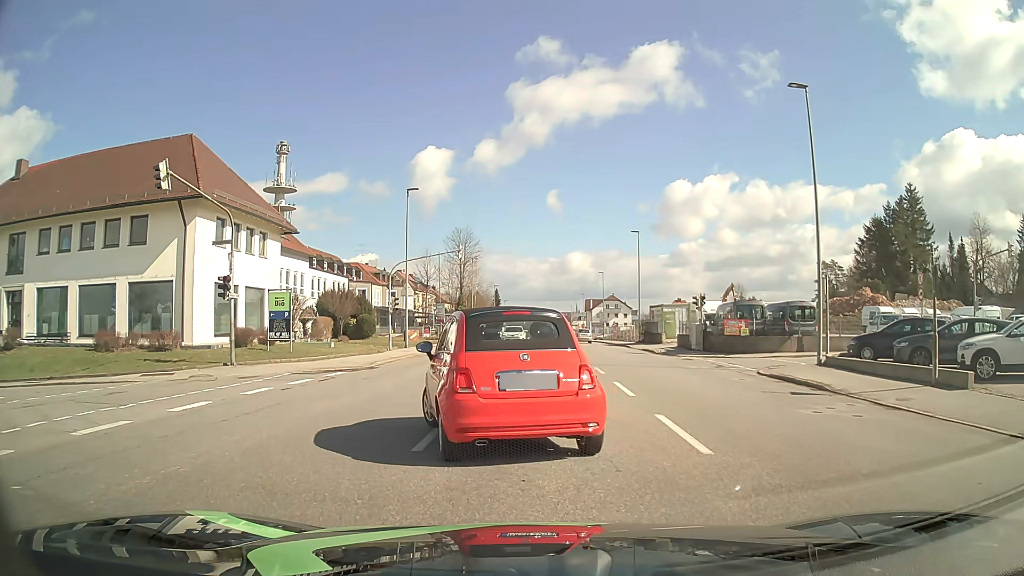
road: tertiary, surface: asphalt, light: Day
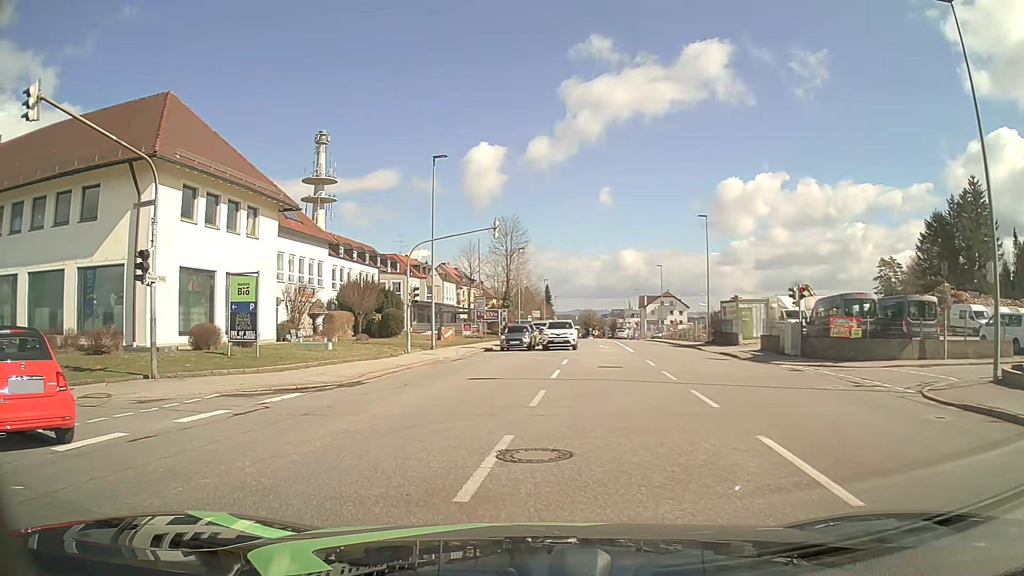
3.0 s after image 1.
(-0.1, +8.3) m; -3°
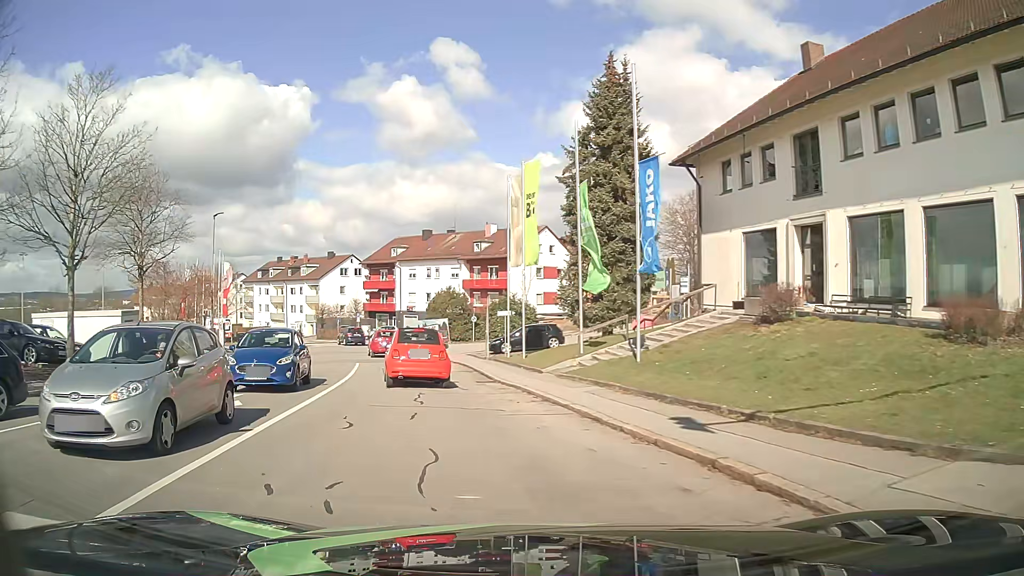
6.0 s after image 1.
(-8.2, +9.0) m; -77°
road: residential
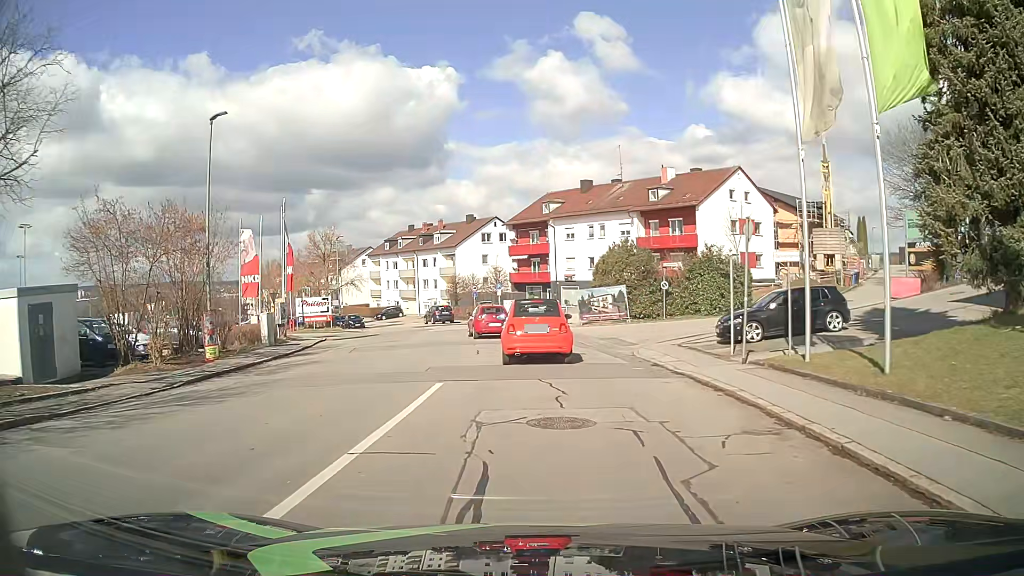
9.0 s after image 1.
(-2.9, +17.5) m; -13°
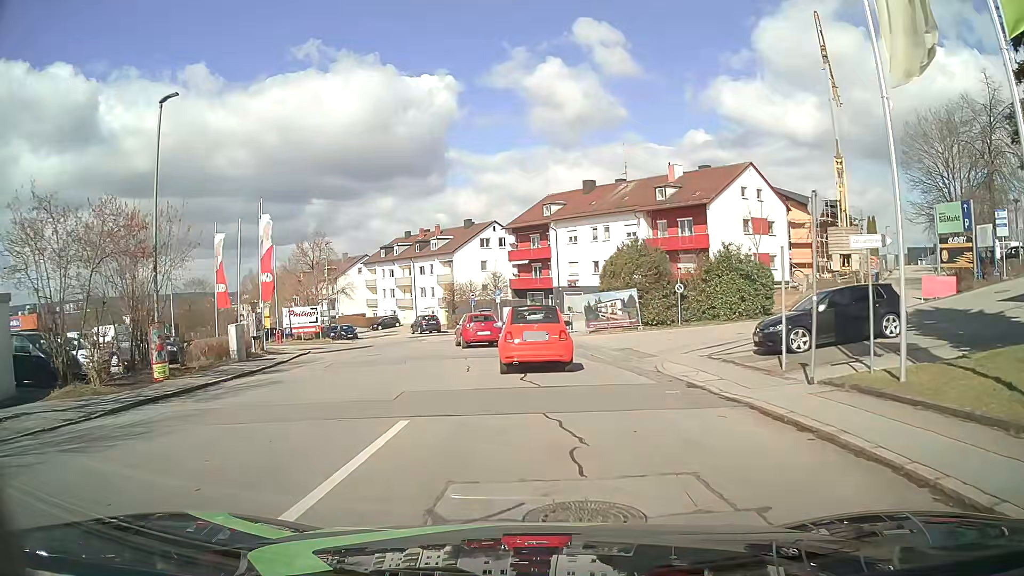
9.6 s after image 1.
(0.0, +3.4) m; -2°
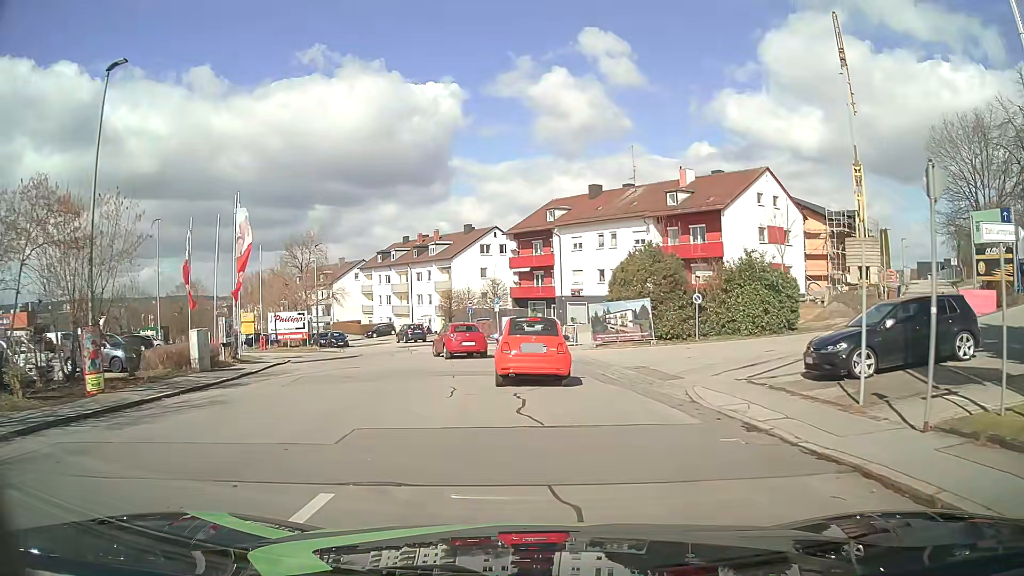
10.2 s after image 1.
(0.0, +3.3) m; 0°
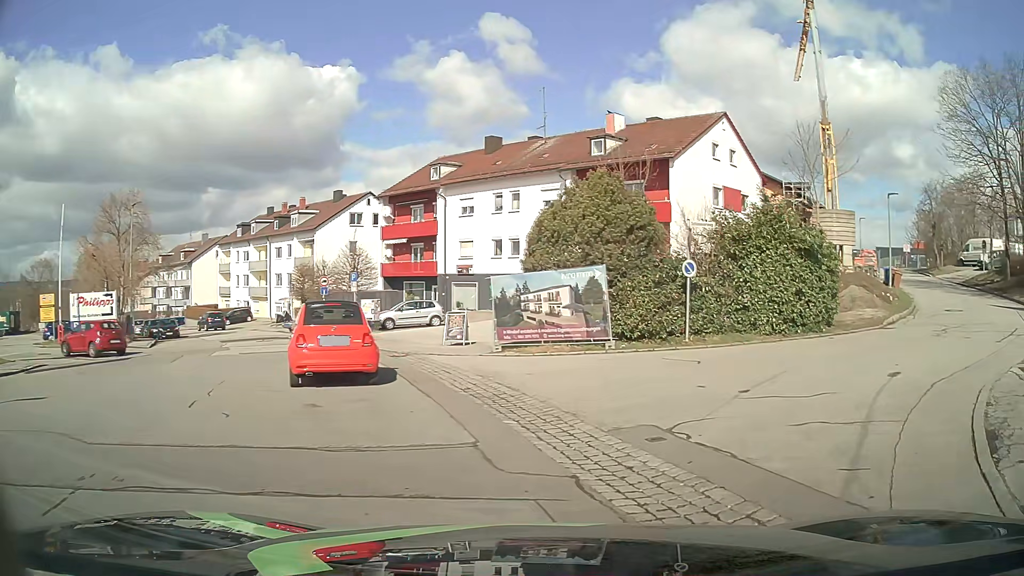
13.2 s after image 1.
(+0.5, +12.9) m; +12°
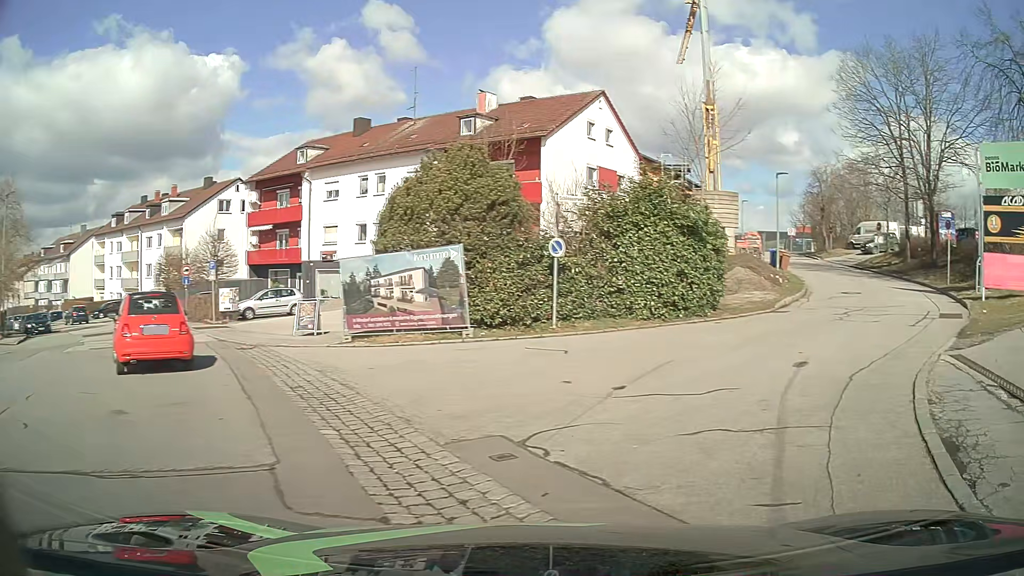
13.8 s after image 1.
(+0.1, +1.6) m; +10°
